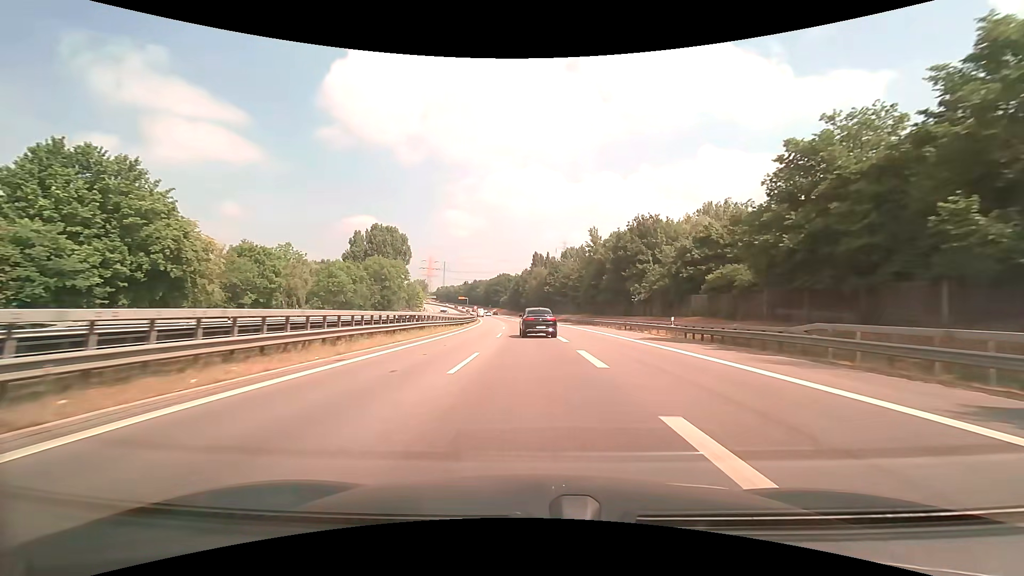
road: trunk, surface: asphalt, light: Day
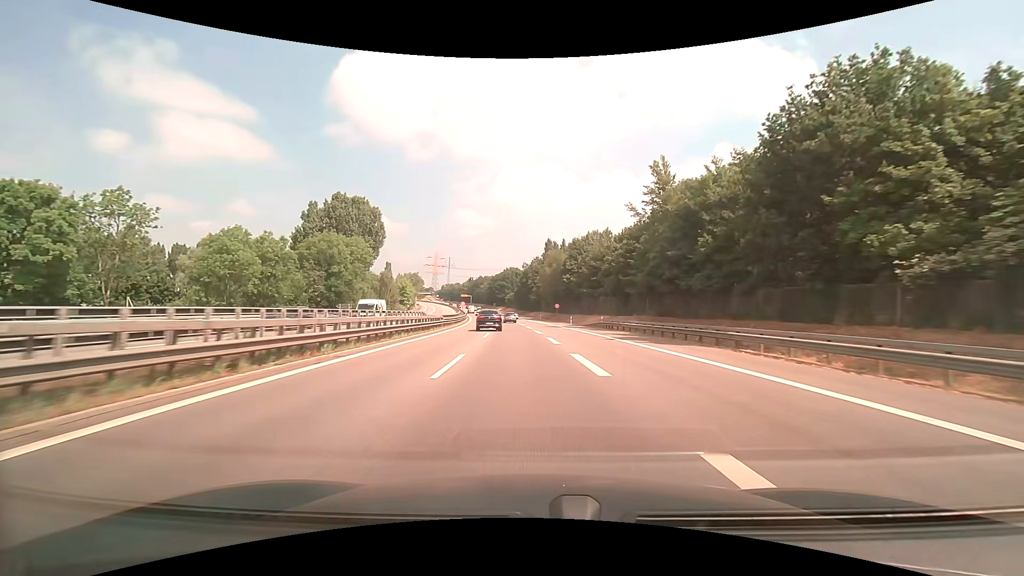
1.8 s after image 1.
(-0.6, +37.7) m; -1°
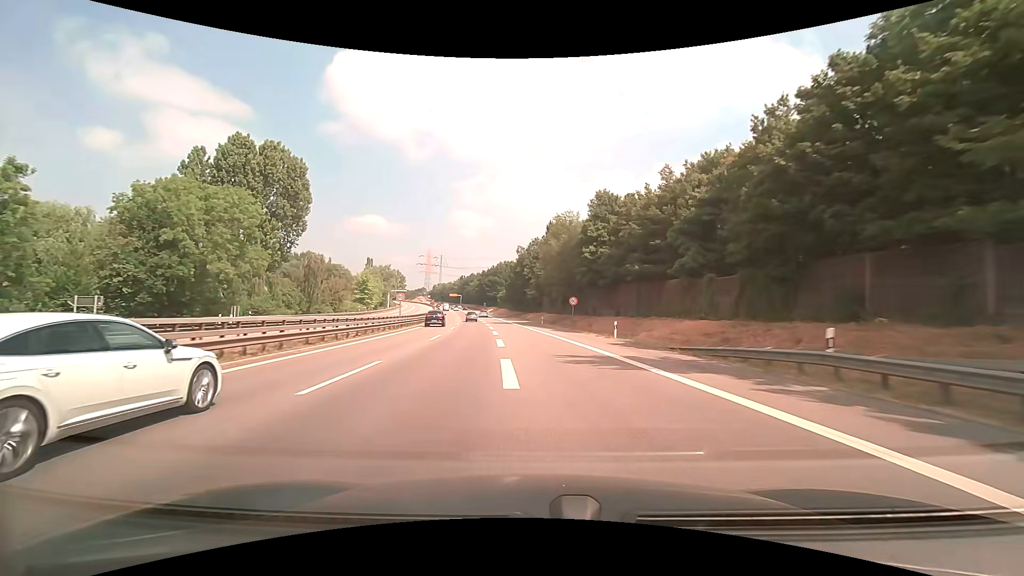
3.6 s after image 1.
(+0.2, +37.9) m; 0°
(0, +10) (0, +20) (-1, +30) (-1, +40) (-2, +50) (-3, +60) (-4, +70) (-6, +80) (-7, +90) (-9, +100) m
